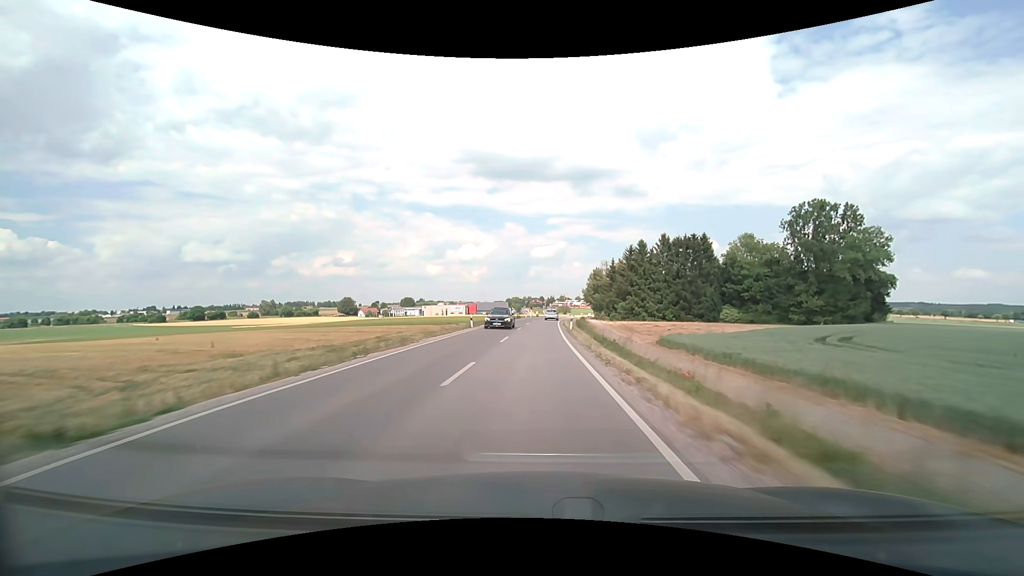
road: secondary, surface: asphalt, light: Day
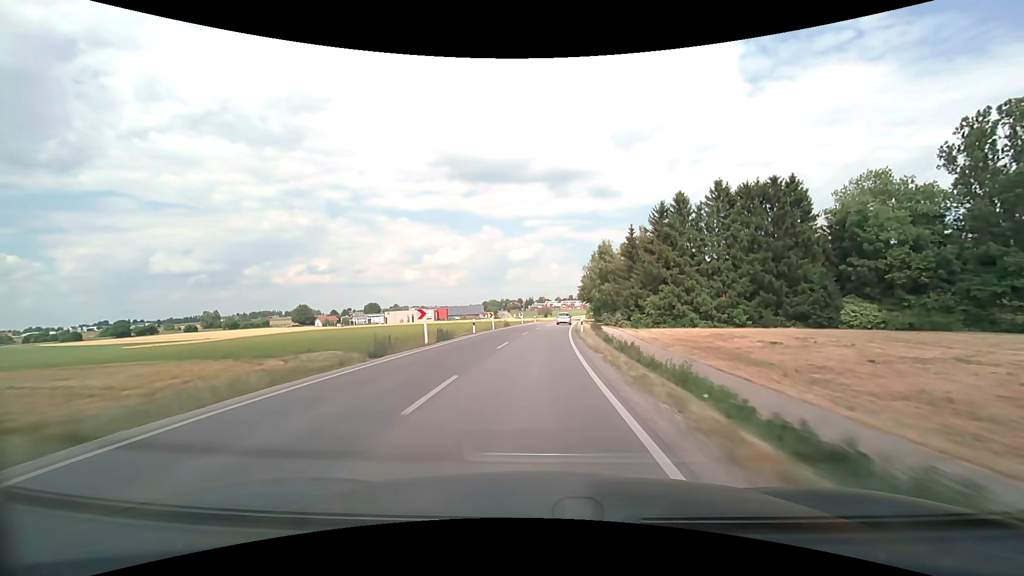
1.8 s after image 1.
(+0.8, +50.4) m; +2°
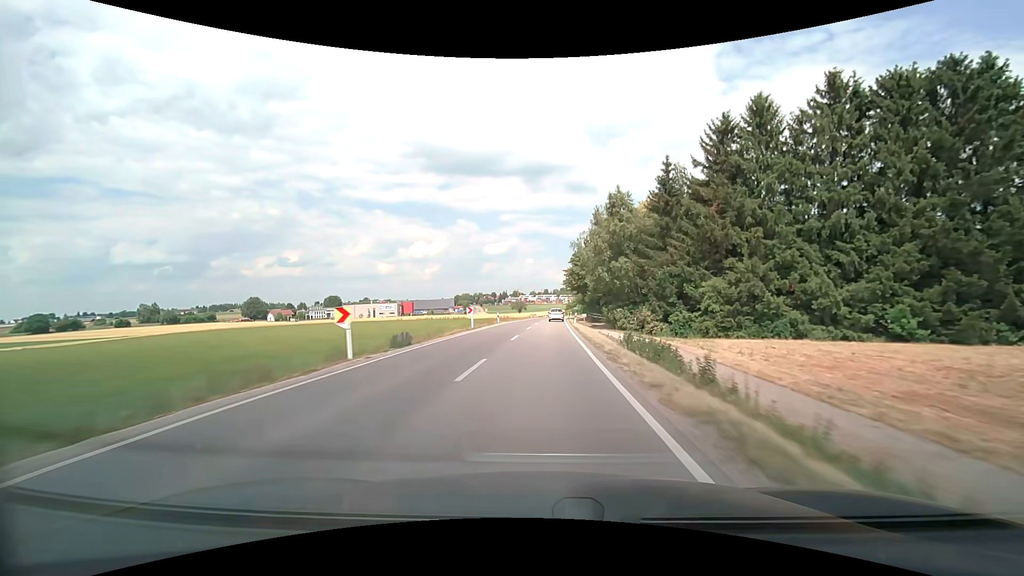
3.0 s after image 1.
(+0.8, +33.4) m; +3°
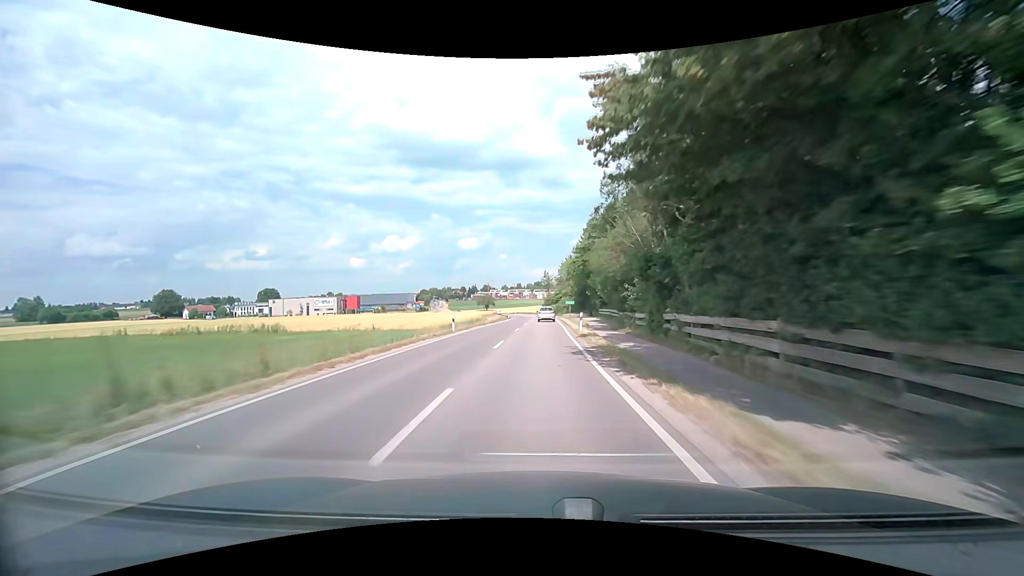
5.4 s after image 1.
(+2.0, +64.5) m; +3°
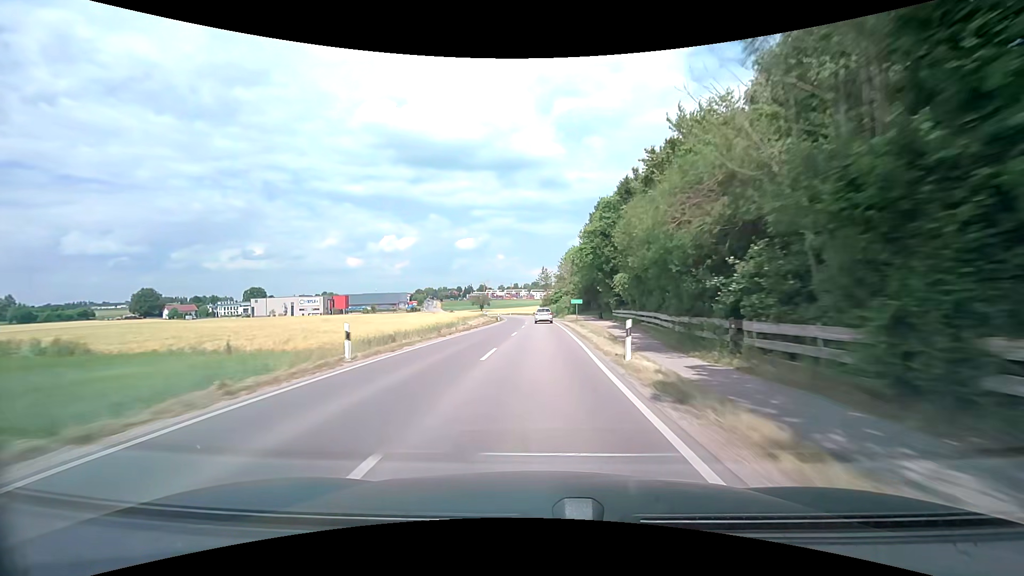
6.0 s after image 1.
(+0.1, +15.7) m; +1°
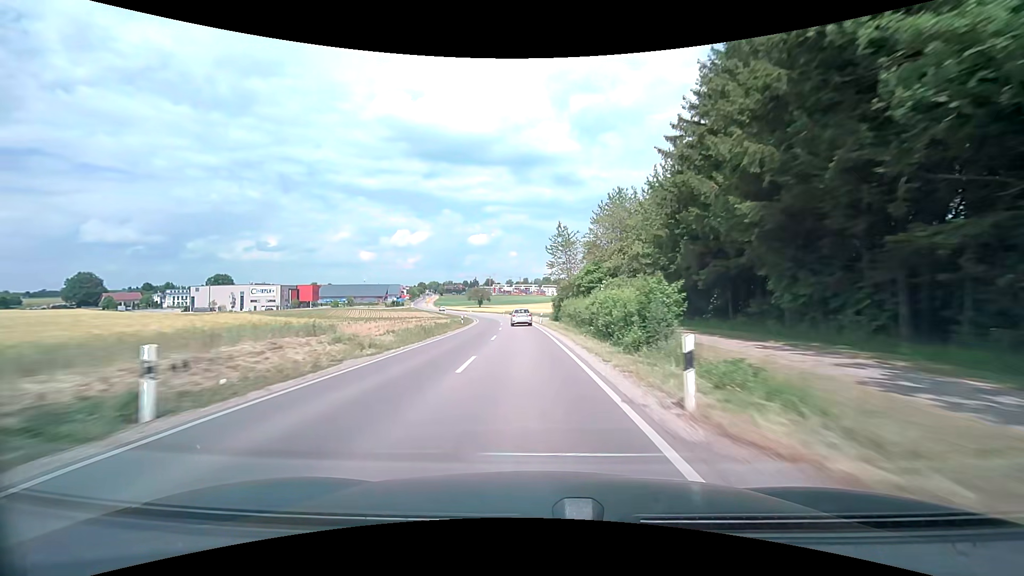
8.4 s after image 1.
(0.0, +62.0) m; -1°
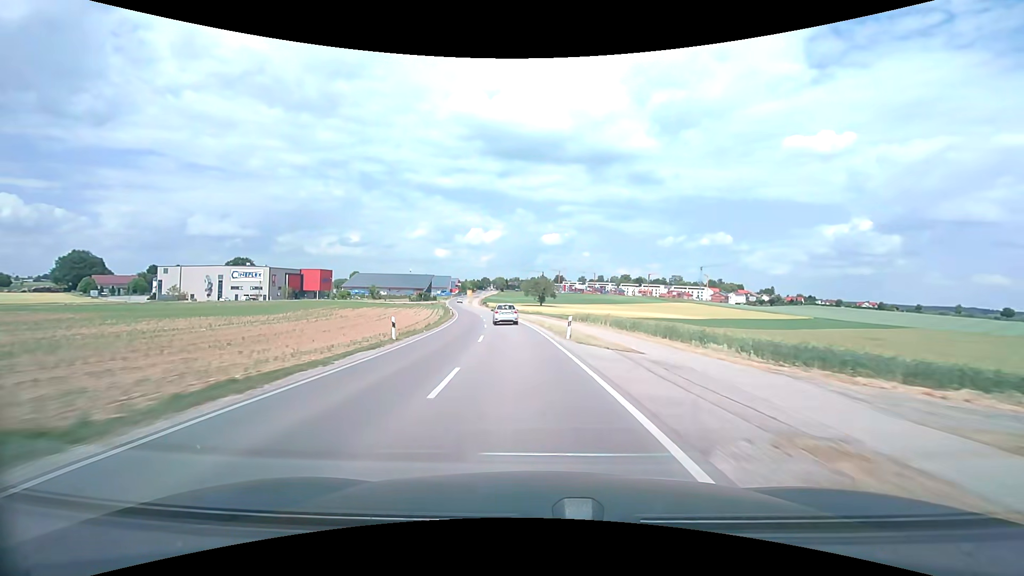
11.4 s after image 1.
(-5.1, +75.4) m; -8°
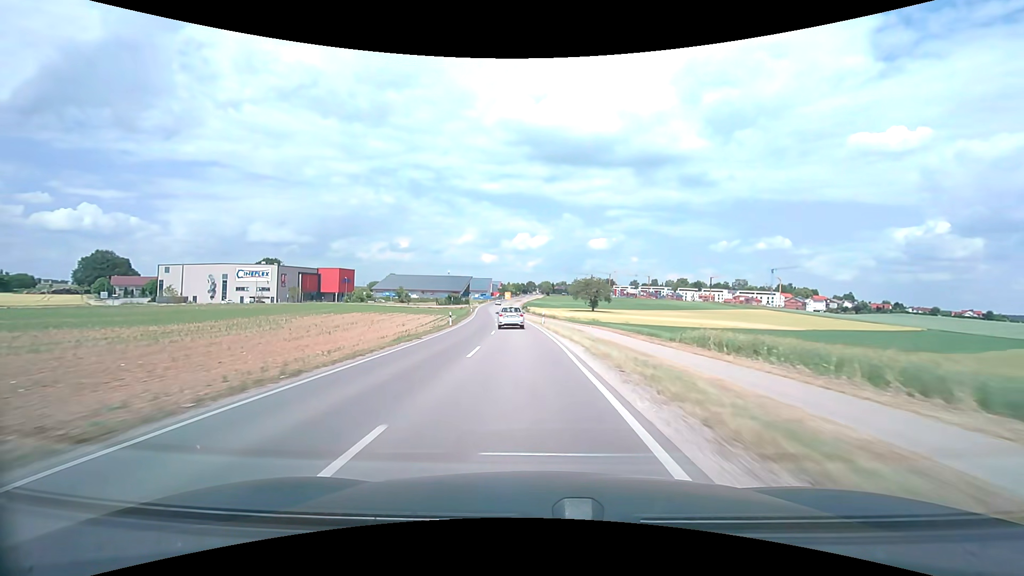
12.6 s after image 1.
(-1.4, +29.7) m; -5°
(0, +10) (-1, +20) (-1, +30) (-2, +40) (-3, +50) (-4, +60) (-5, +70) (-6, +80) (-7, +90) (-8, +100) m
